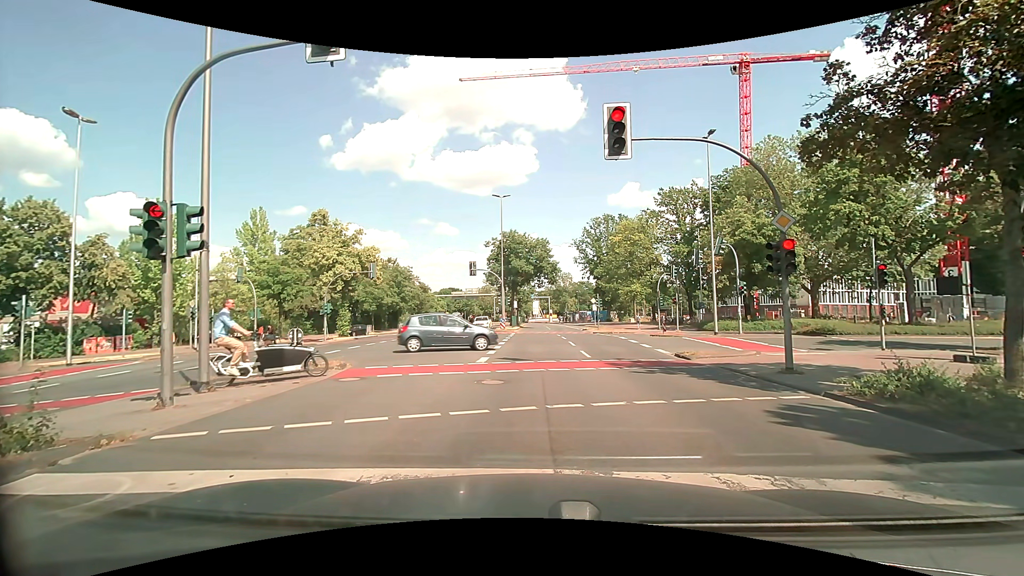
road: secondary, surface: asphalt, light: Day
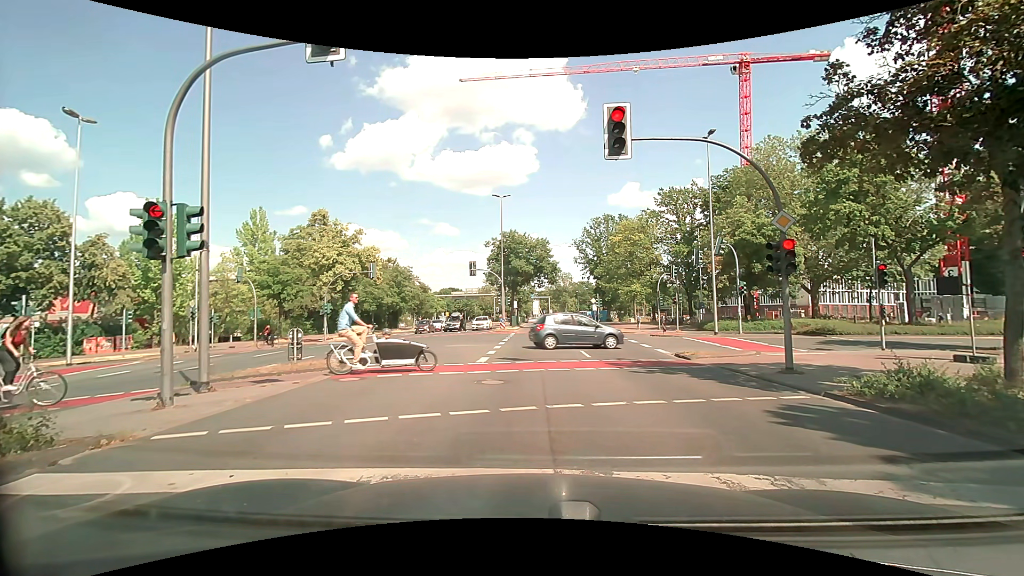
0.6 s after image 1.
(0.0, 0.0) m; 0°
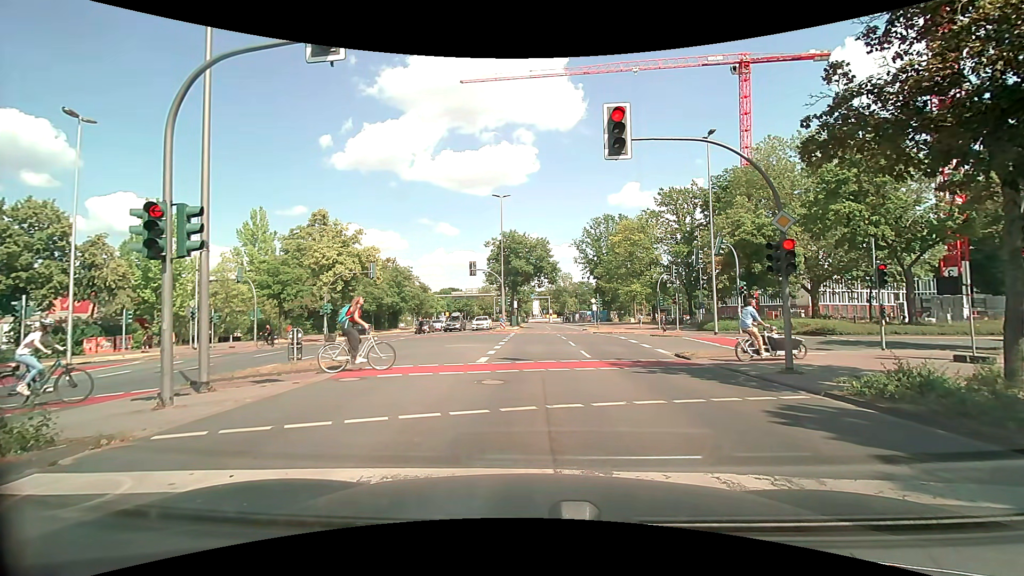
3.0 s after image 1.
(0.0, 0.0) m; 0°
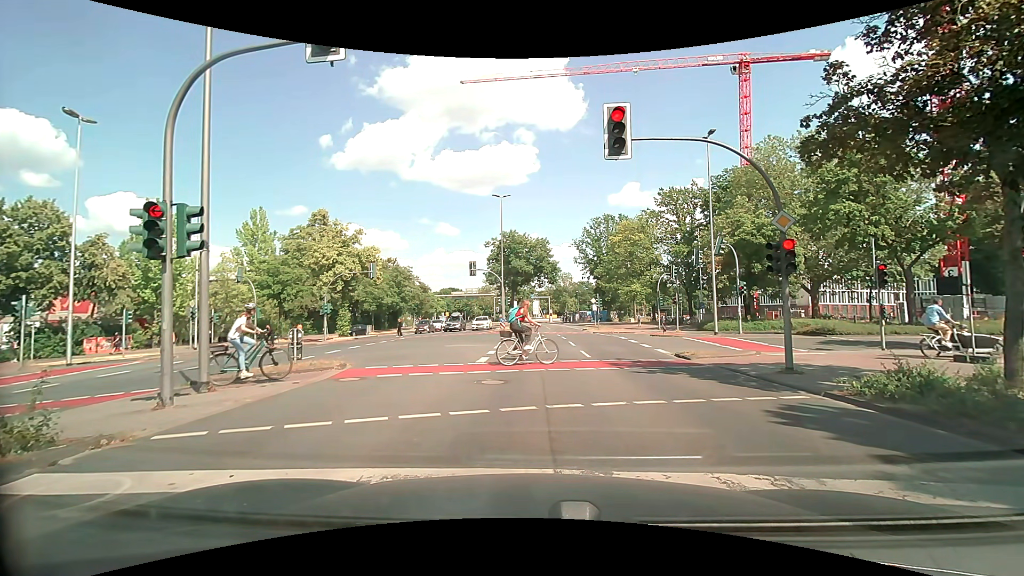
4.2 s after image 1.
(0.0, 0.0) m; 0°
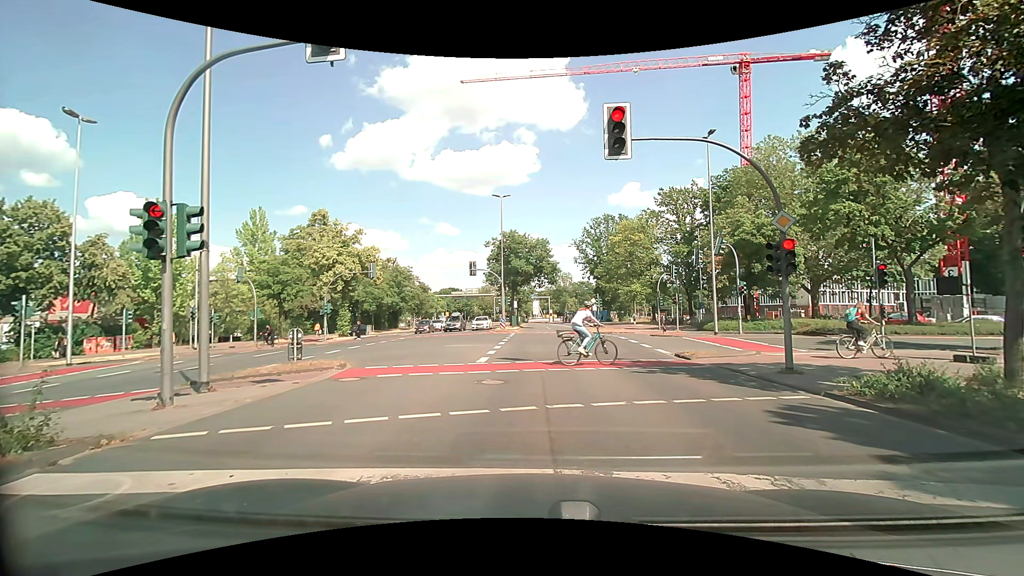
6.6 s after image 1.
(0.0, 0.0) m; 0°
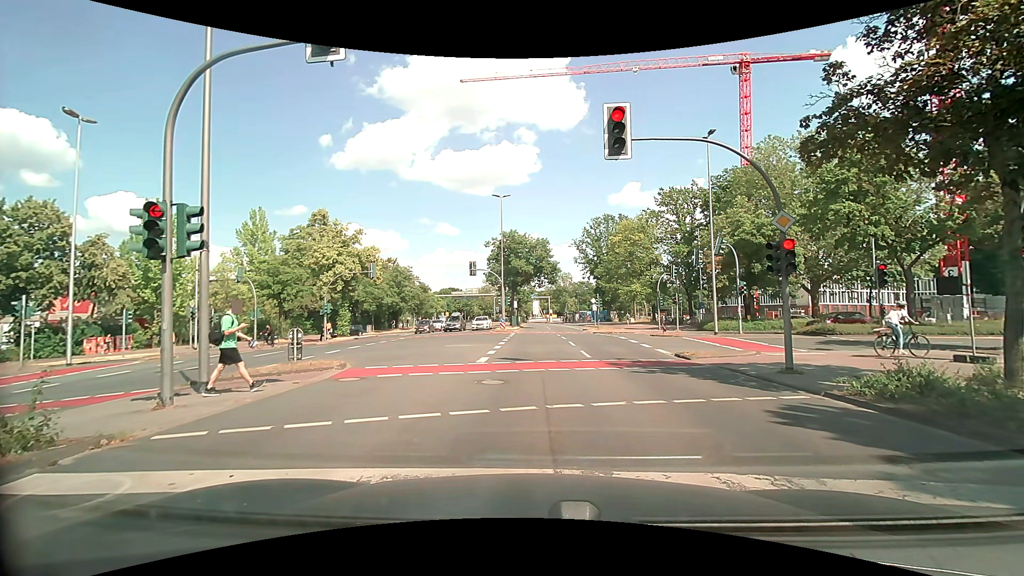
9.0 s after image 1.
(0.0, 0.0) m; 0°
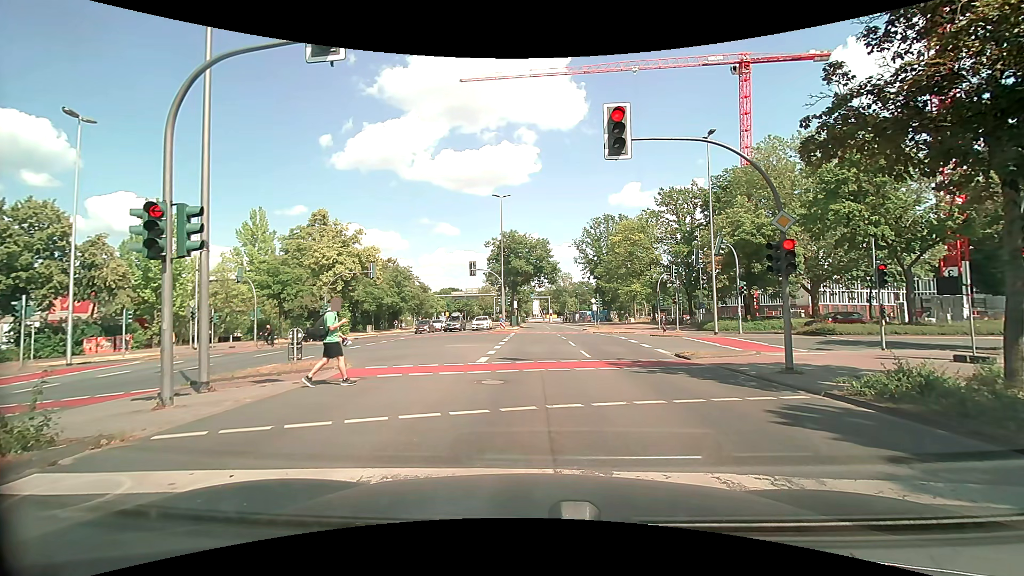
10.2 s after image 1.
(0.0, 0.0) m; 0°
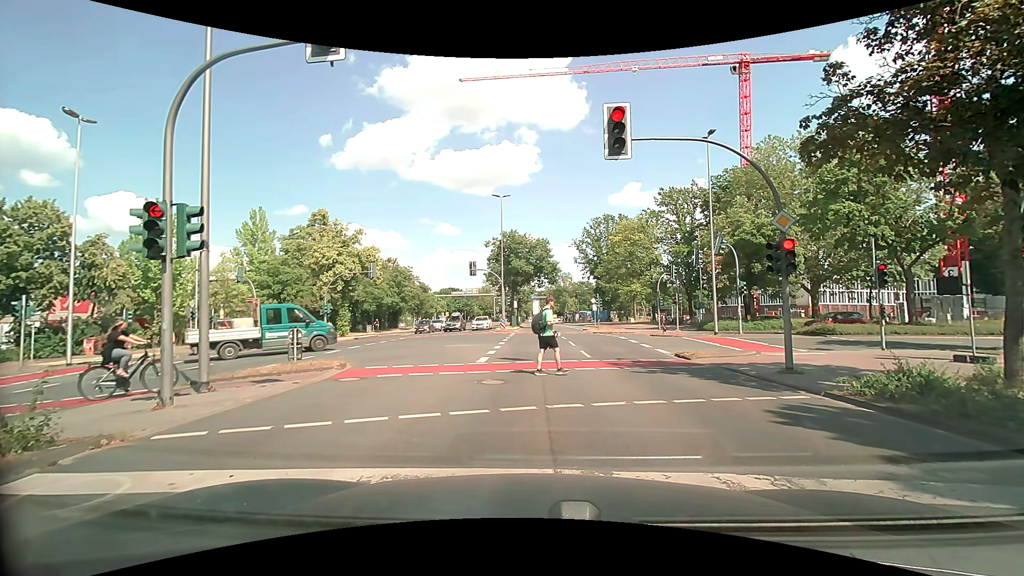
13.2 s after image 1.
(0.0, 0.0) m; 0°
